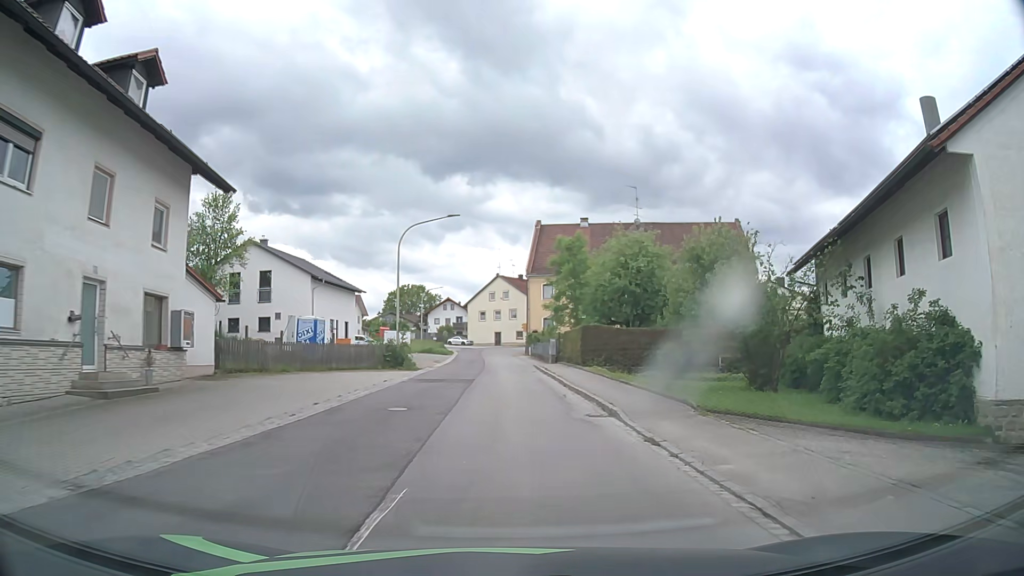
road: tertiary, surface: asphalt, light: Day
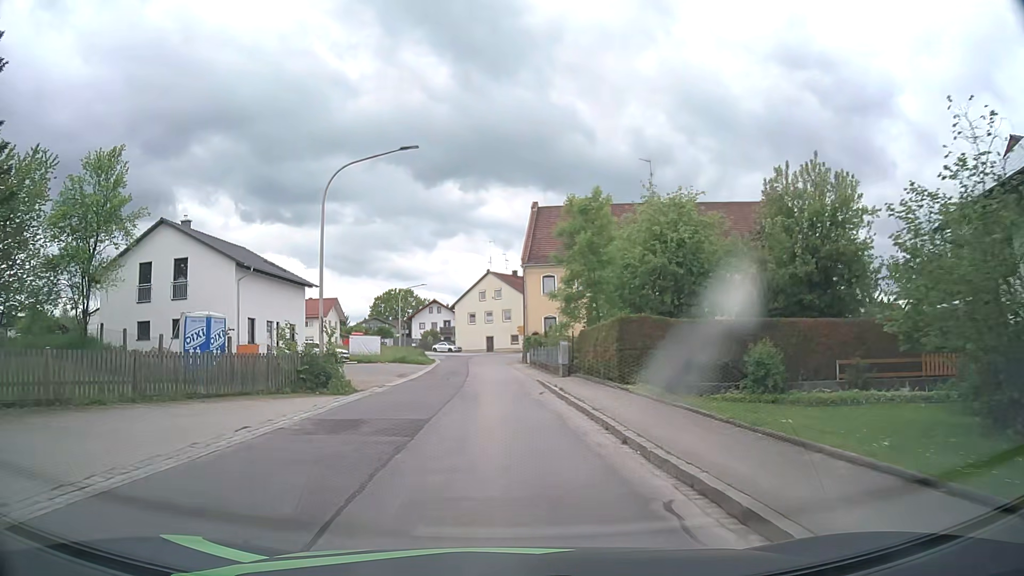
(+0.1, +12.7) m; 0°
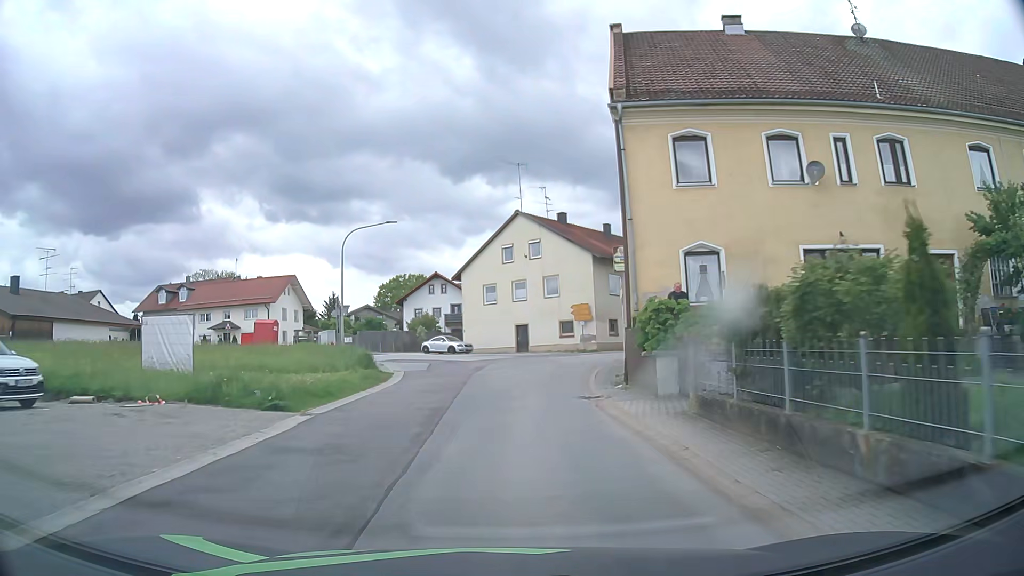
(-0.6, +36.5) m; -2°
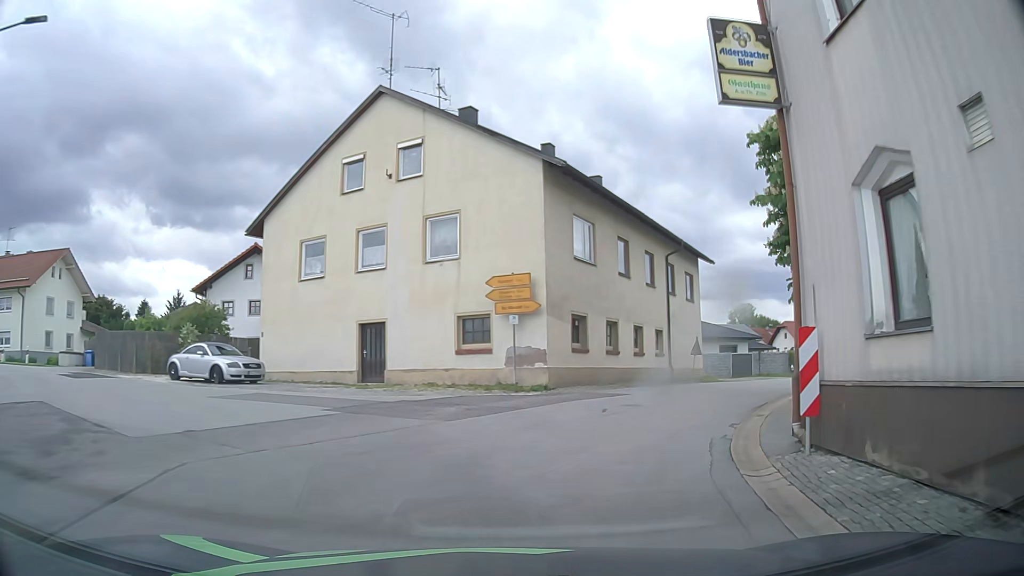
(+1.0, +25.9) m; +10°
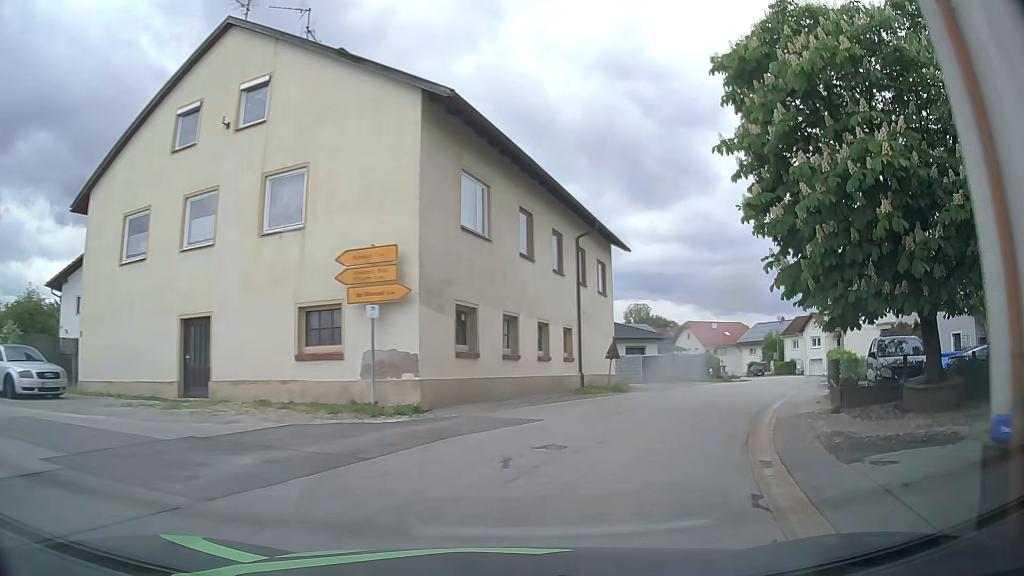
(+0.3, +5.6) m; +8°
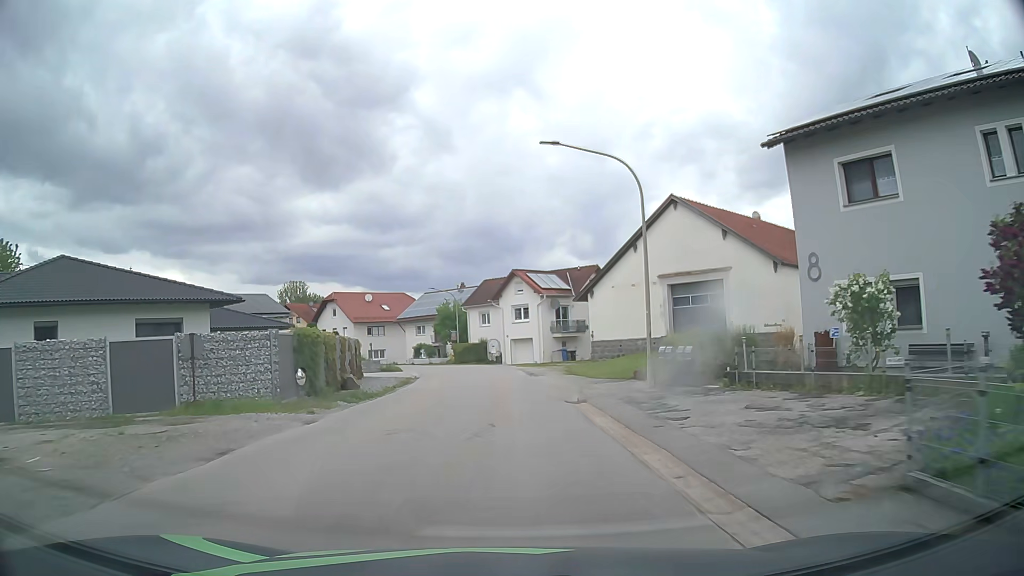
(+10.4, +27.1) m; +30°
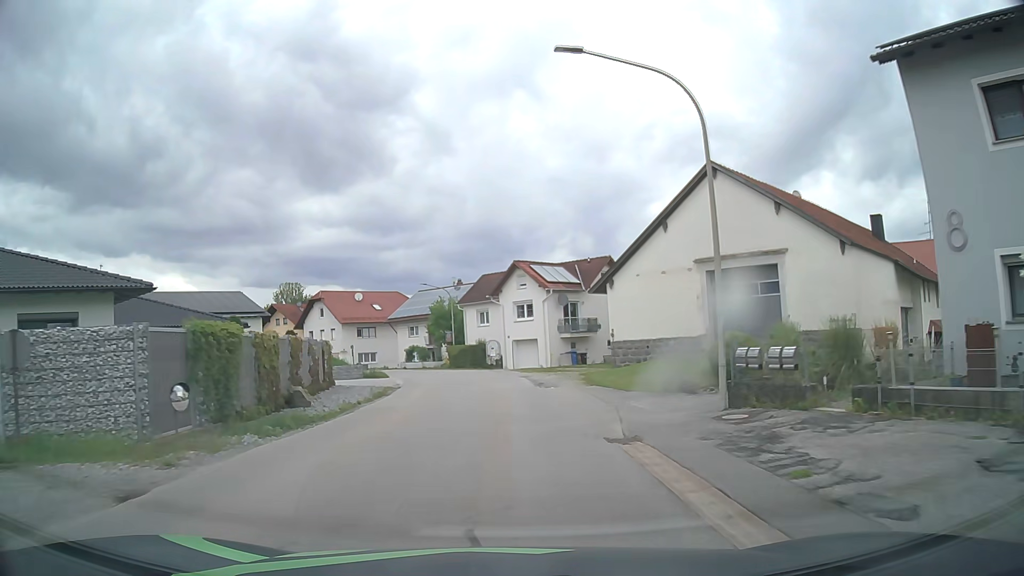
(0.0, +6.8) m; +1°
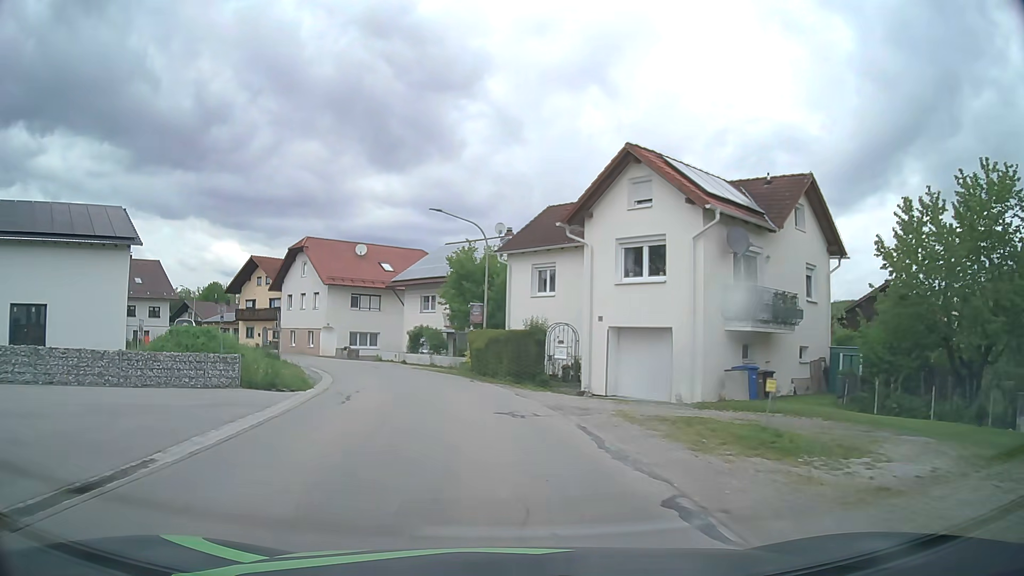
(-1.3, +27.3) m; -5°
(0, +10) (-2, +20) (-4, +30) (-8, +39) (-13, +47) (-20, +55) (-27, +62) (-35, +68) (-44, +73) (-53, +76) m
